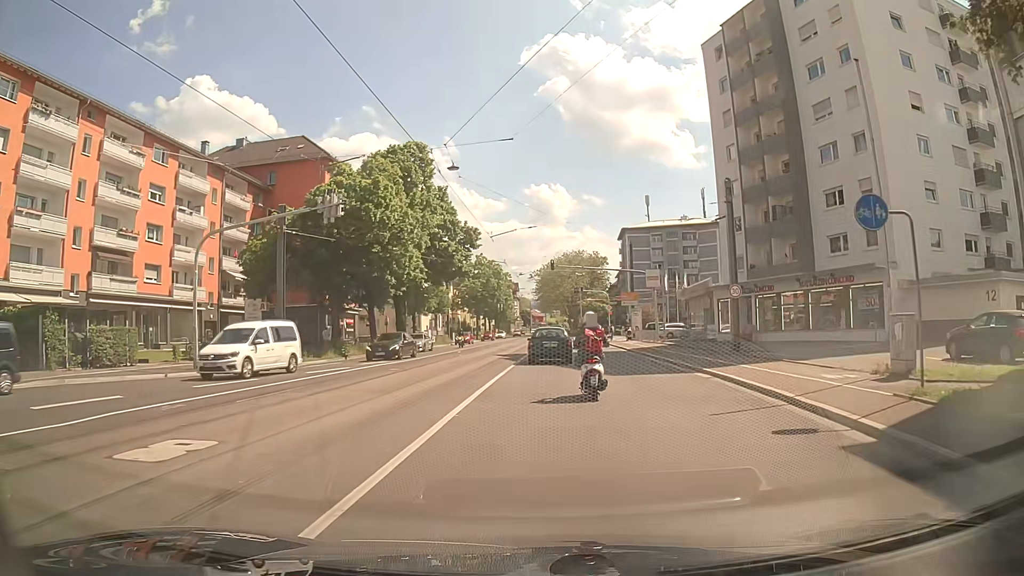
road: primary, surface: asphalt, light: Day
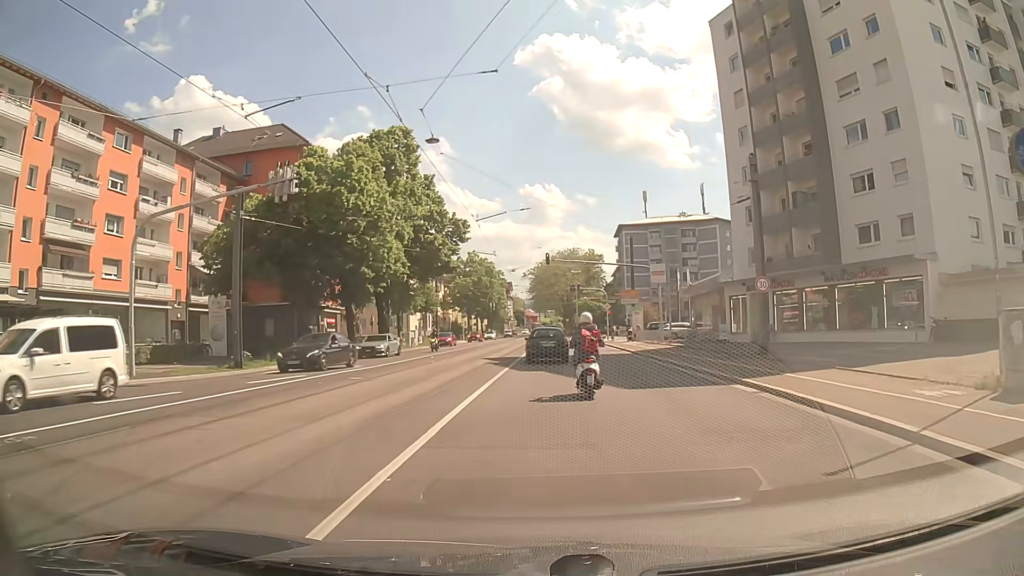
(0.0, +4.5) m; -1°
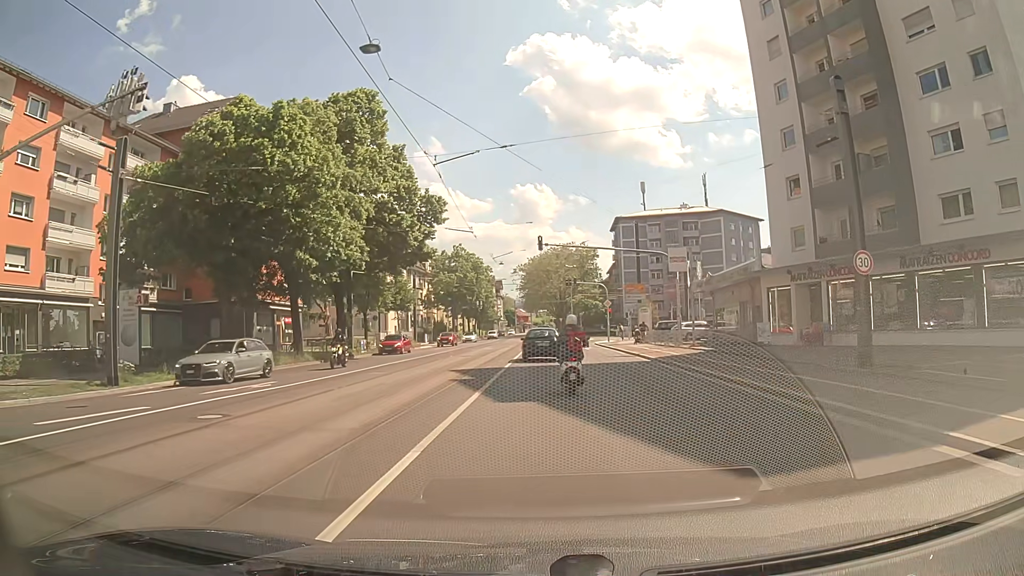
(+0.2, +9.0) m; +1°
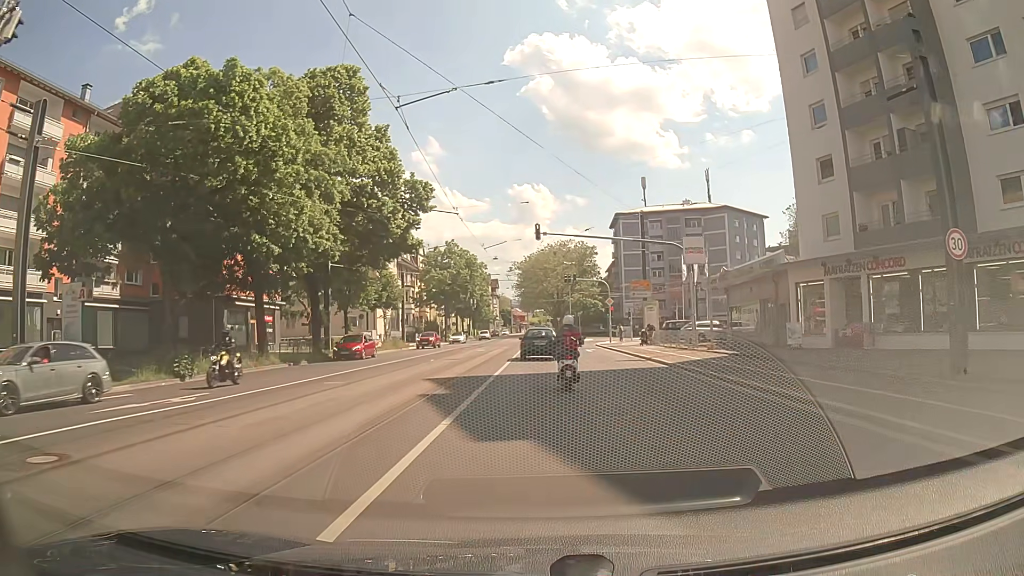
(0.0, +4.5) m; 0°
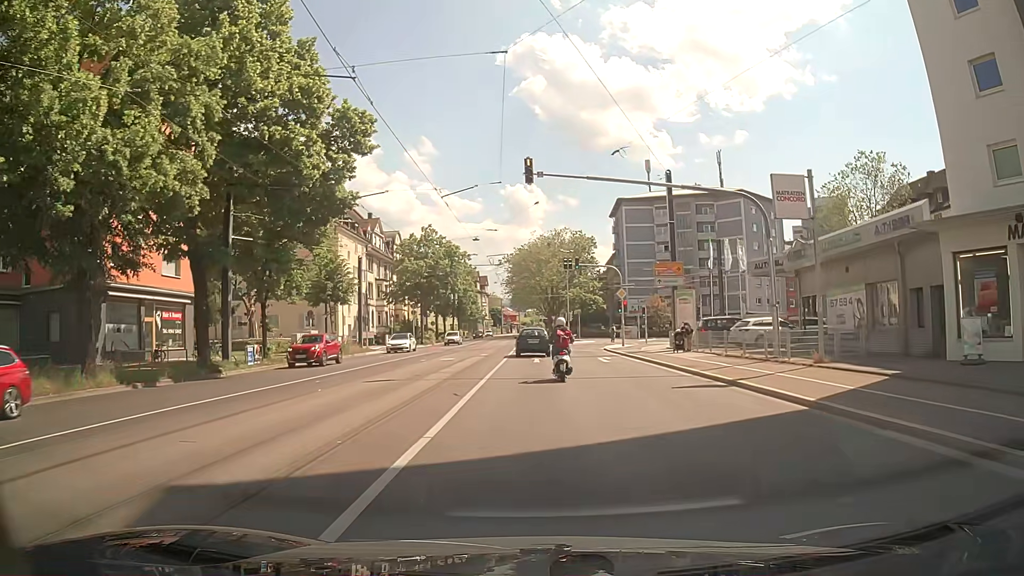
(+0.1, +13.6) m; +2°
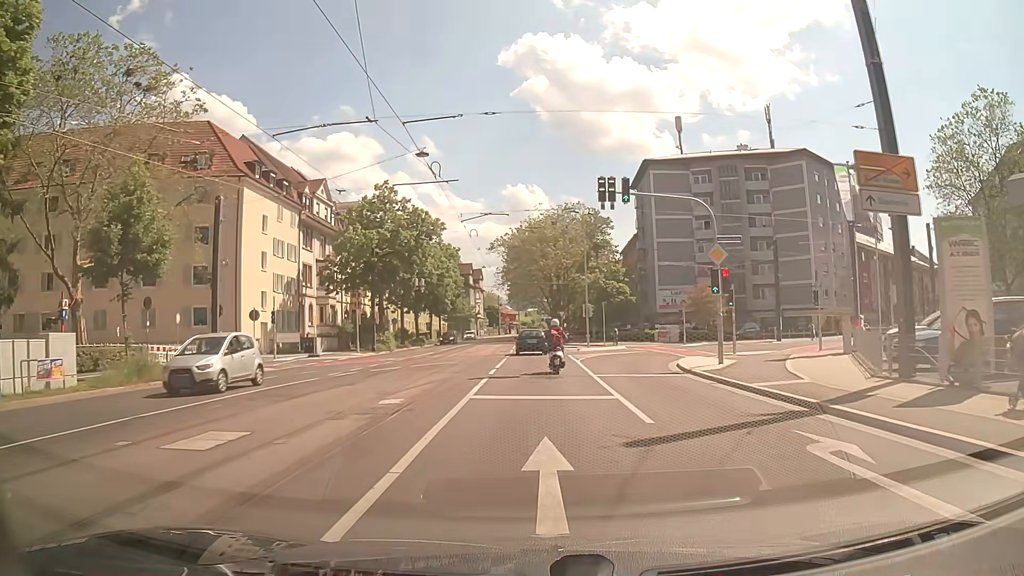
(-0.3, +24.9) m; -1°
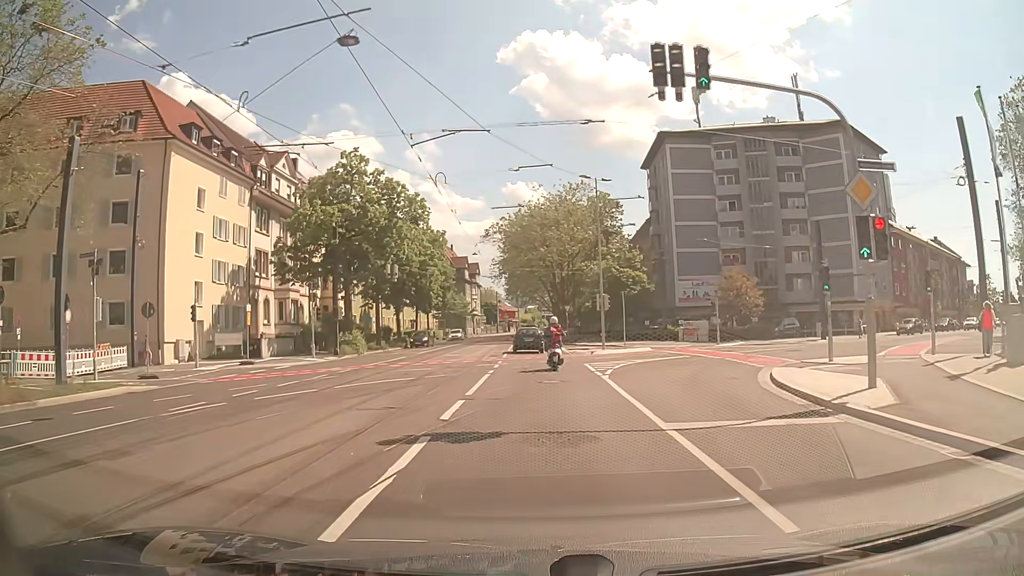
(0.0, +10.8) m; 0°
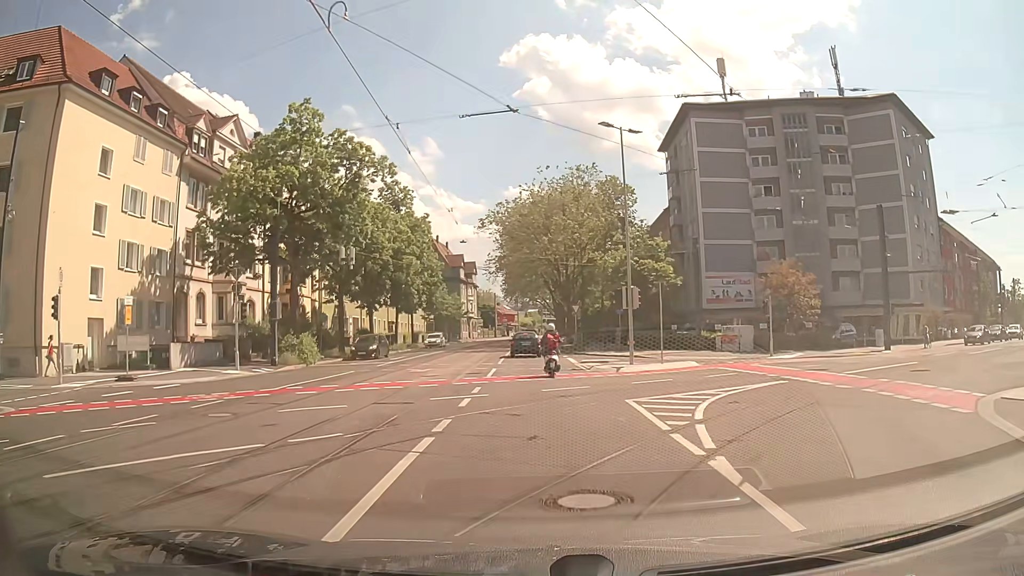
(0.0, +11.1) m; 0°
(0, +10) (0, +20) (0, +30) (0, +40) (0, +50) (0, +60) (0, +70) (0, +80) (0, +90) (0, +100) m
